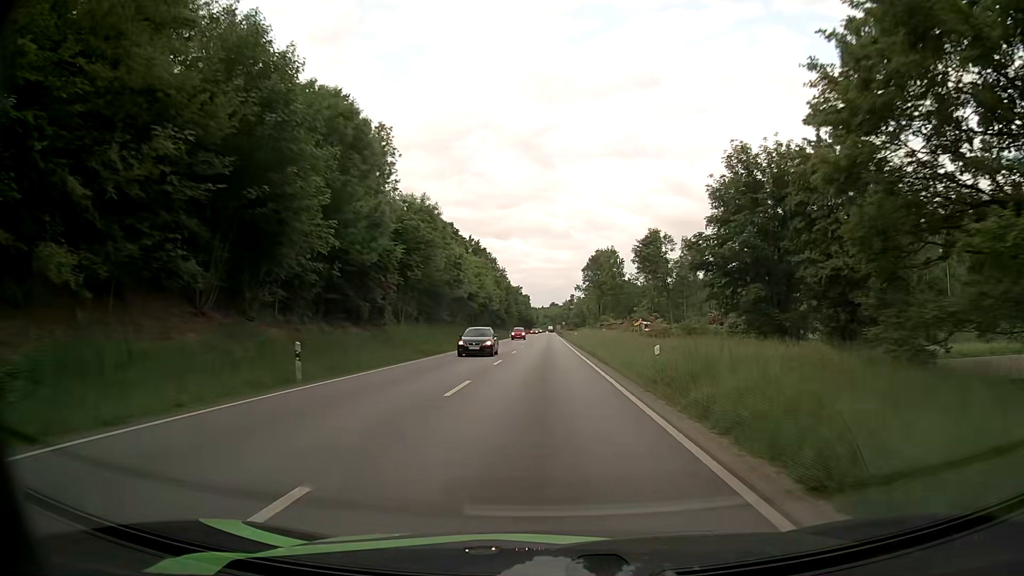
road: primary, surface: asphalt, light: Day
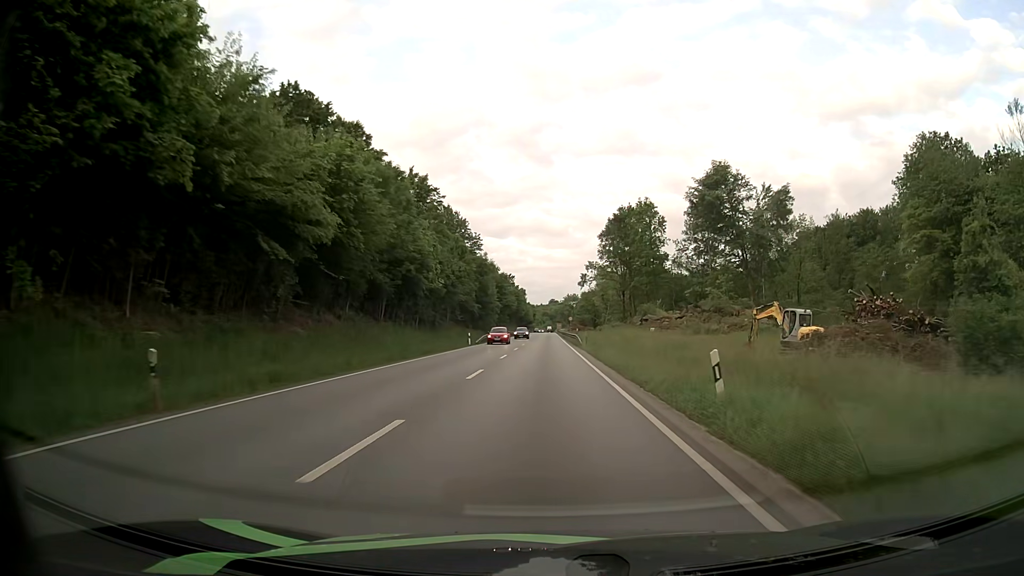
(-0.1, +56.1) m; 0°
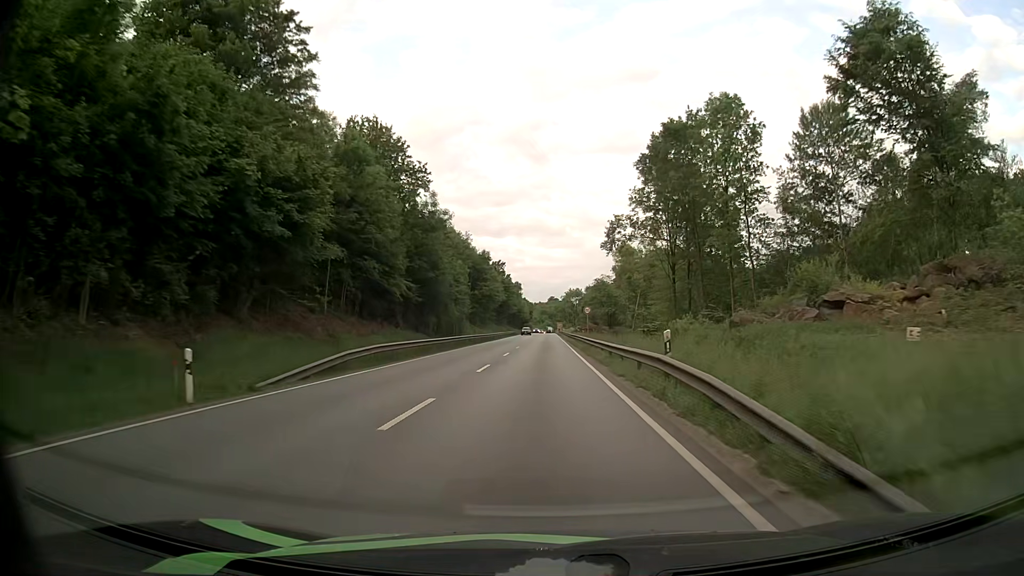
(0.0, +45.2) m; 0°
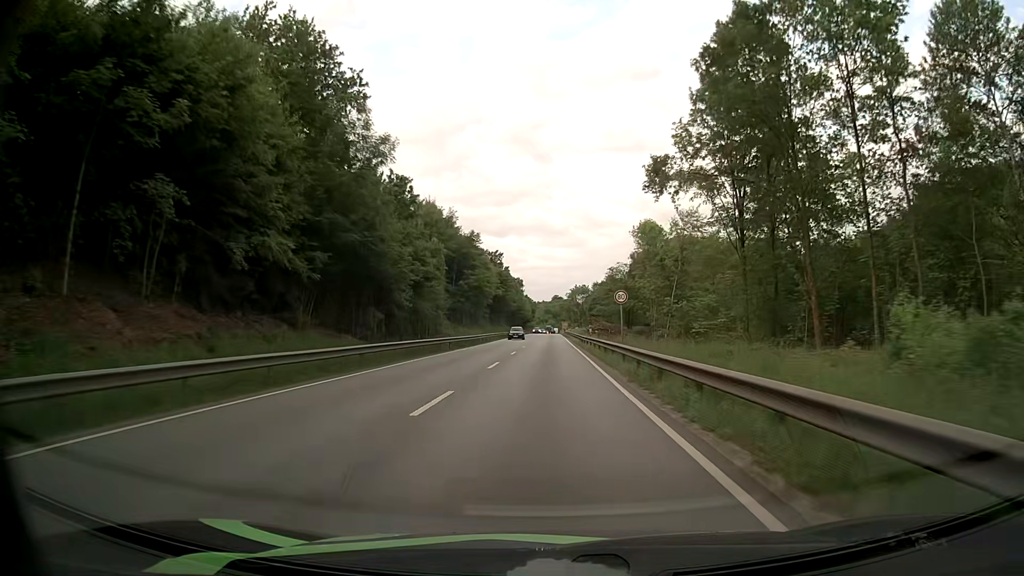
(-0.1, +22.7) m; 0°
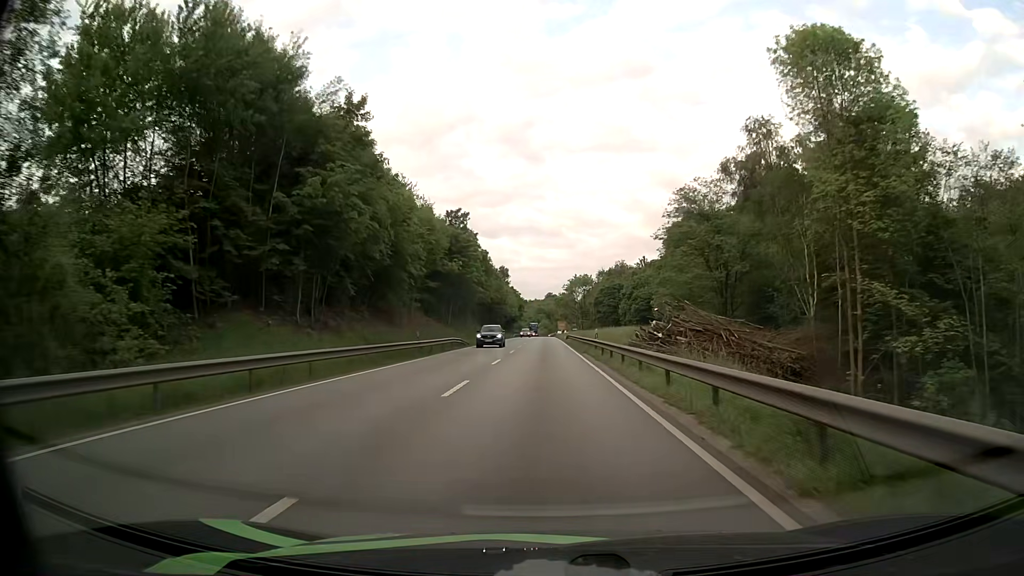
(+0.3, +57.5) m; 0°
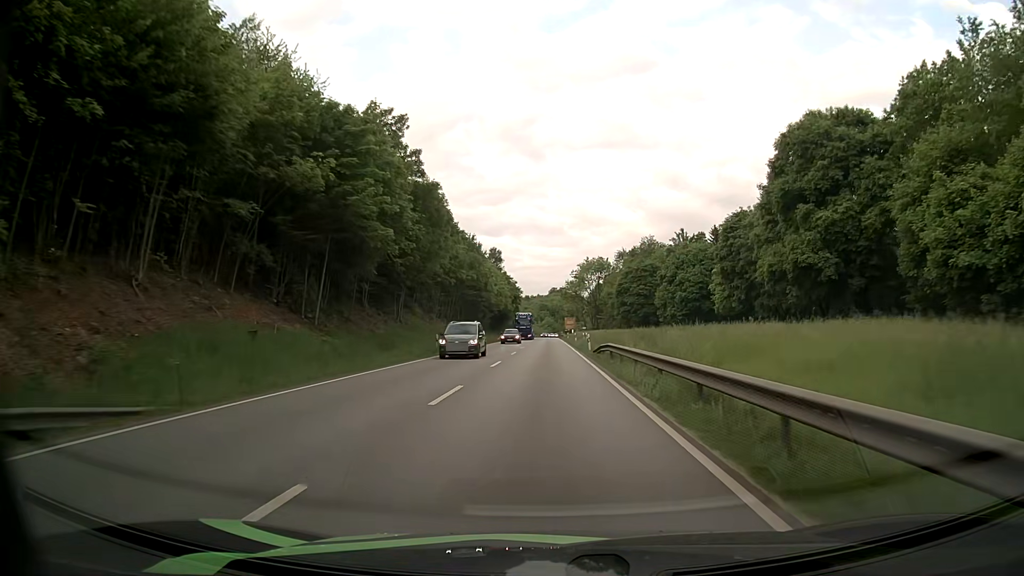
(+0.1, +47.8) m; 0°
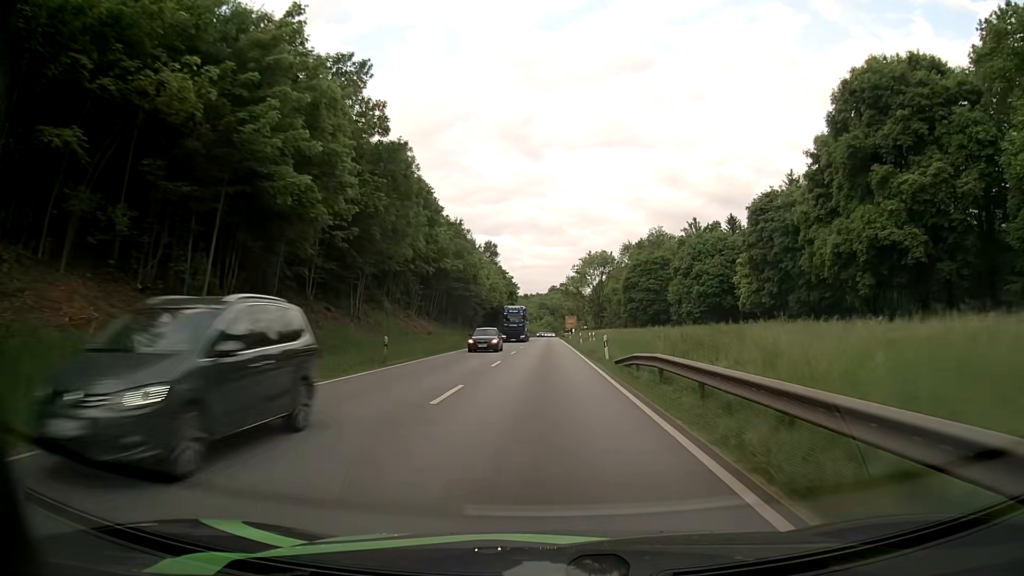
(0.0, +12.1) m; 0°
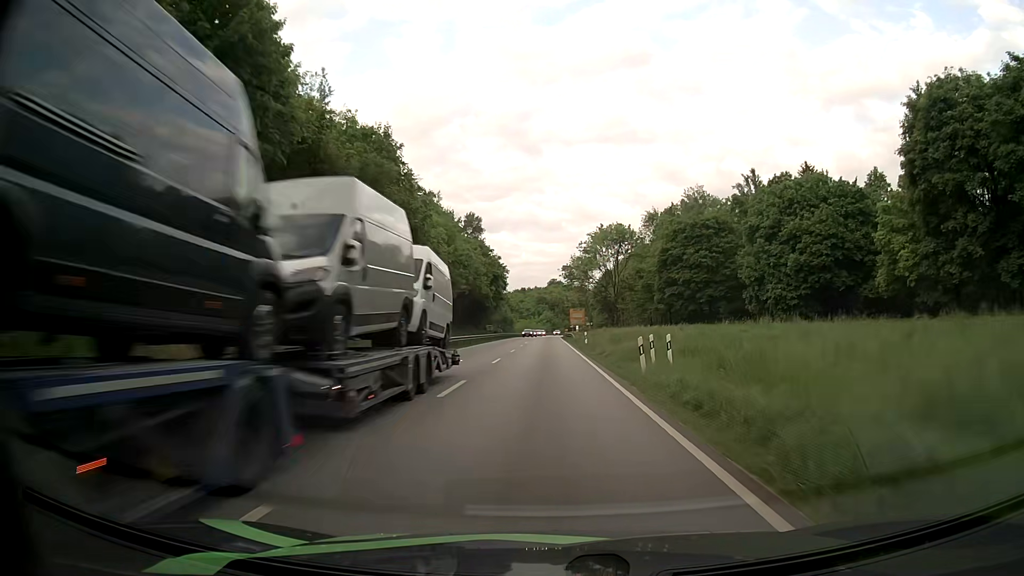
(-0.1, +35.5) m; 0°
(0, +10) (0, +20) (0, +30) (0, +40) (0, +50) (0, +60) (0, +70) (0, +80) (0, +90) (0, +100) m
